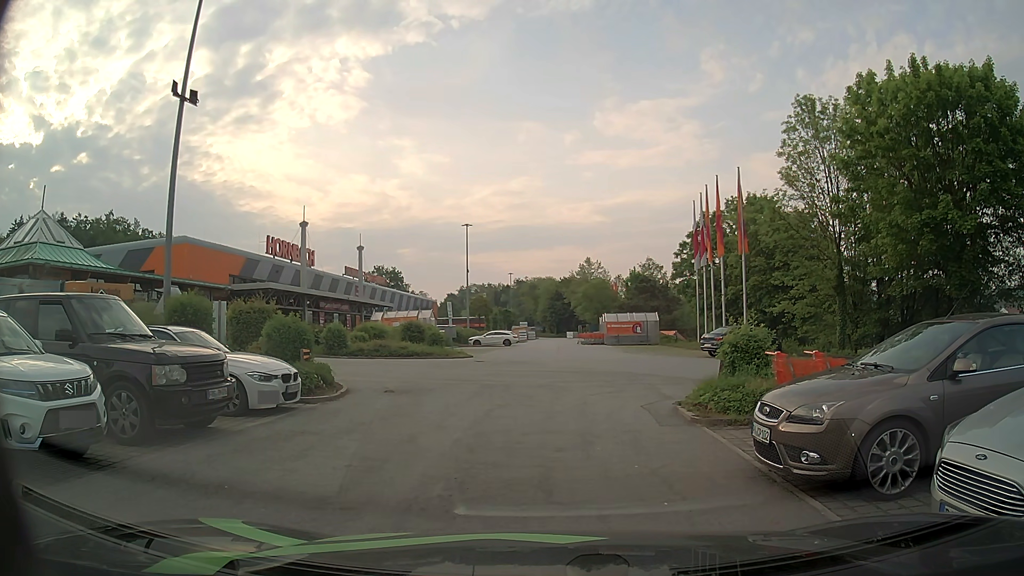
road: service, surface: paved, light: Day
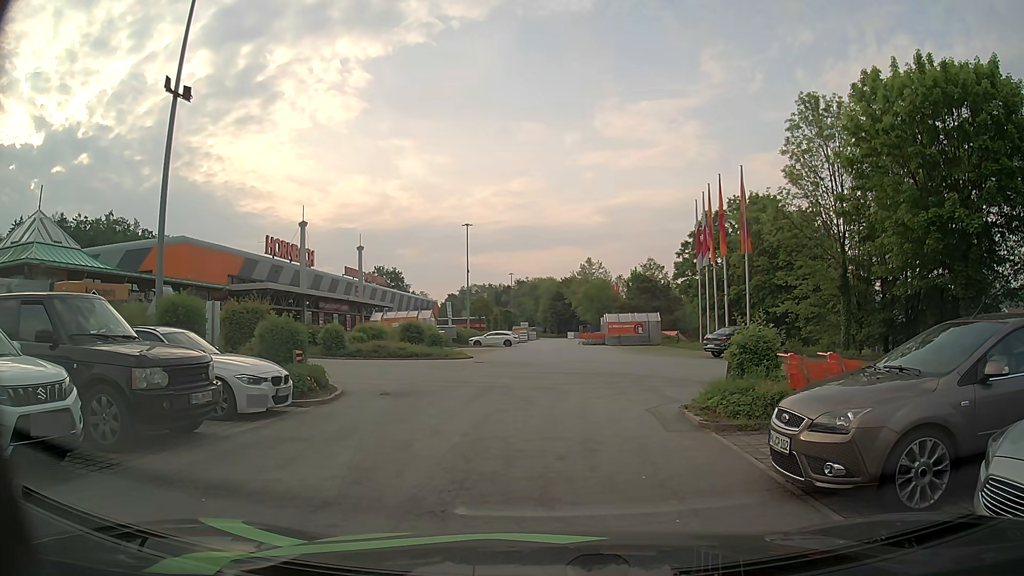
(0.0, +0.4) m; 0°
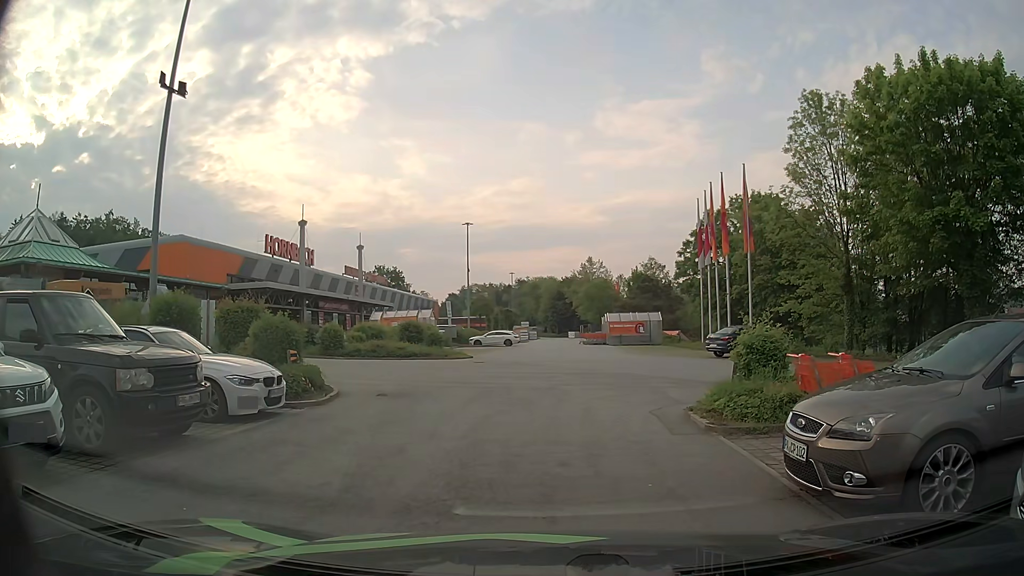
(0.0, +0.3) m; 0°
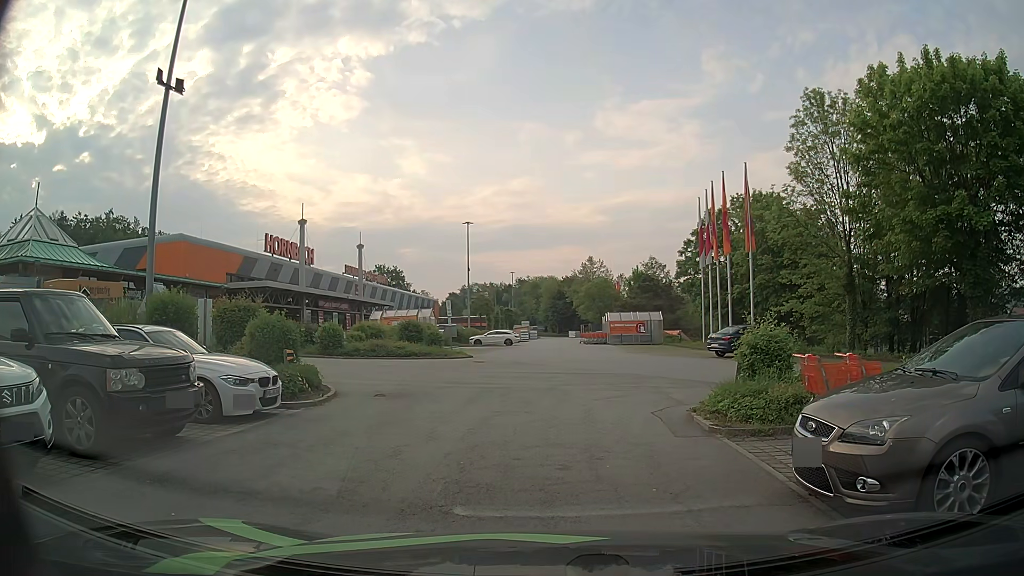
(0.0, +0.2) m; 0°
